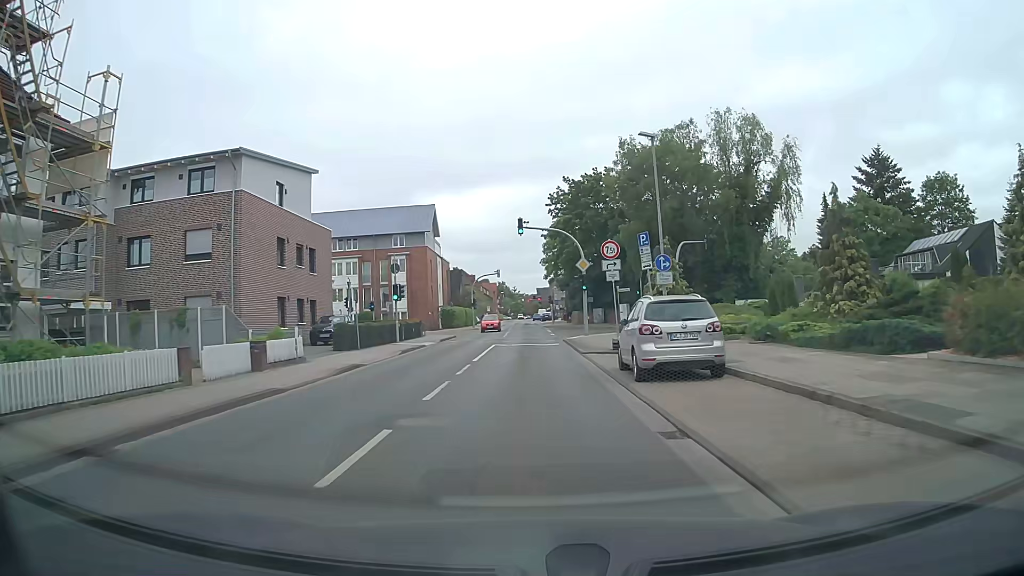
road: tertiary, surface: asphalt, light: Day
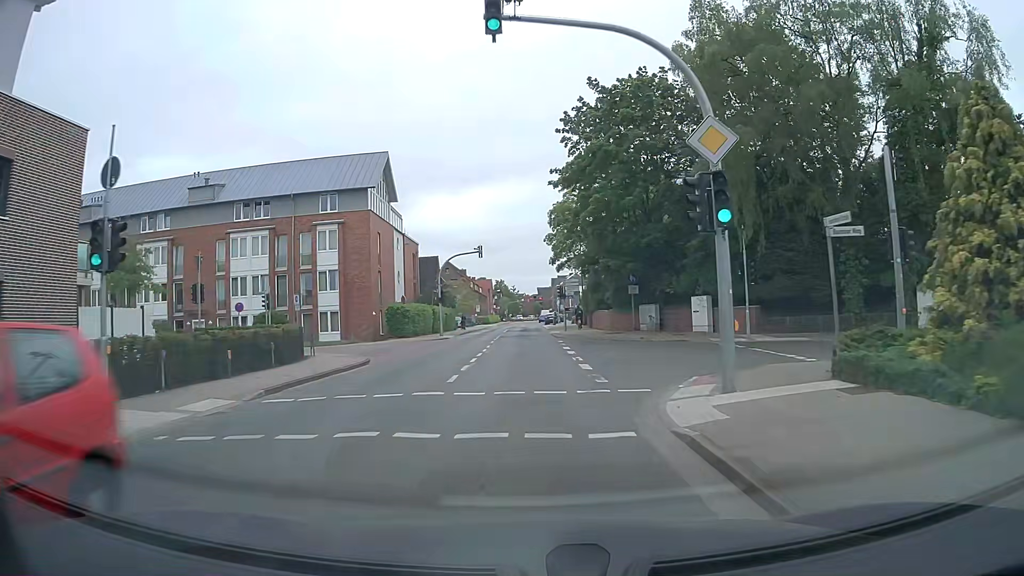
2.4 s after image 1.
(0.0, +26.7) m; 0°
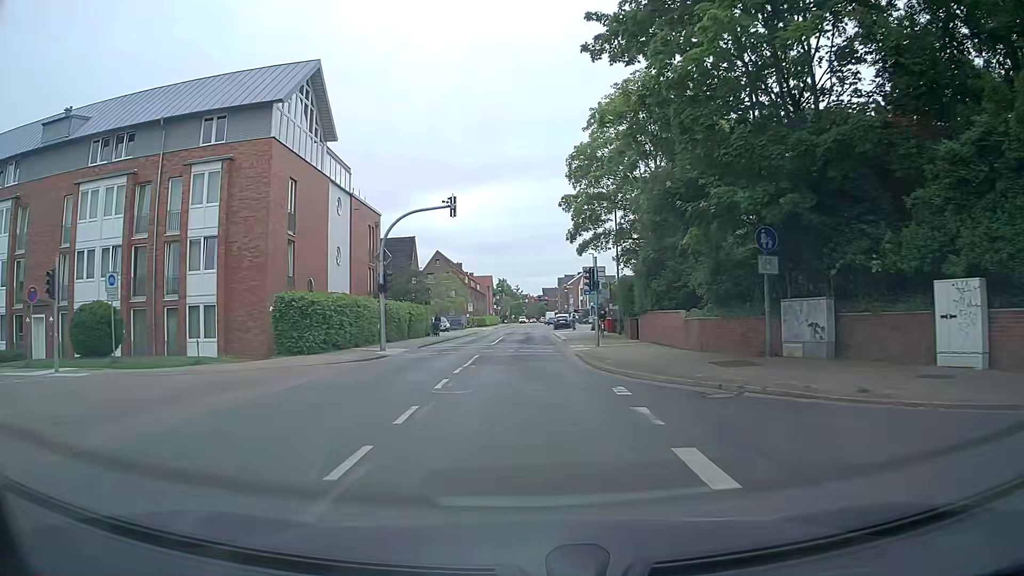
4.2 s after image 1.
(-0.1, +20.2) m; 0°
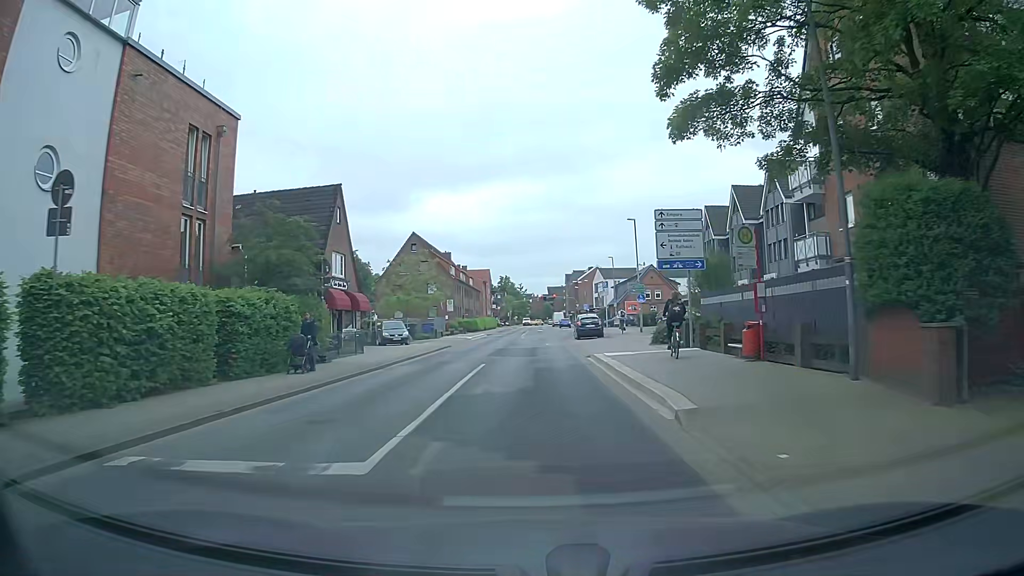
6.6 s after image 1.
(-0.2, +26.2) m; 0°
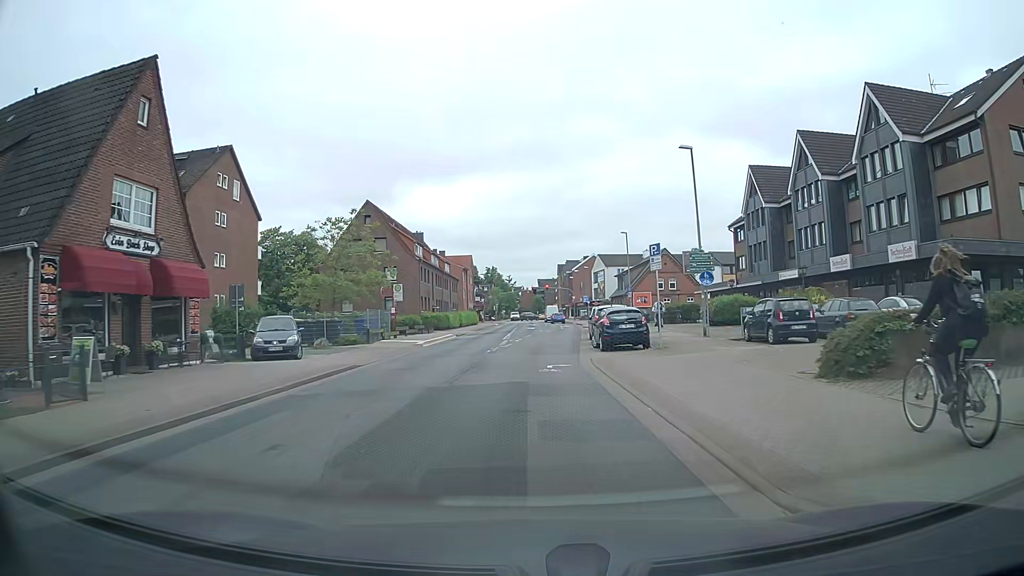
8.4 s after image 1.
(0.0, +19.2) m; 0°
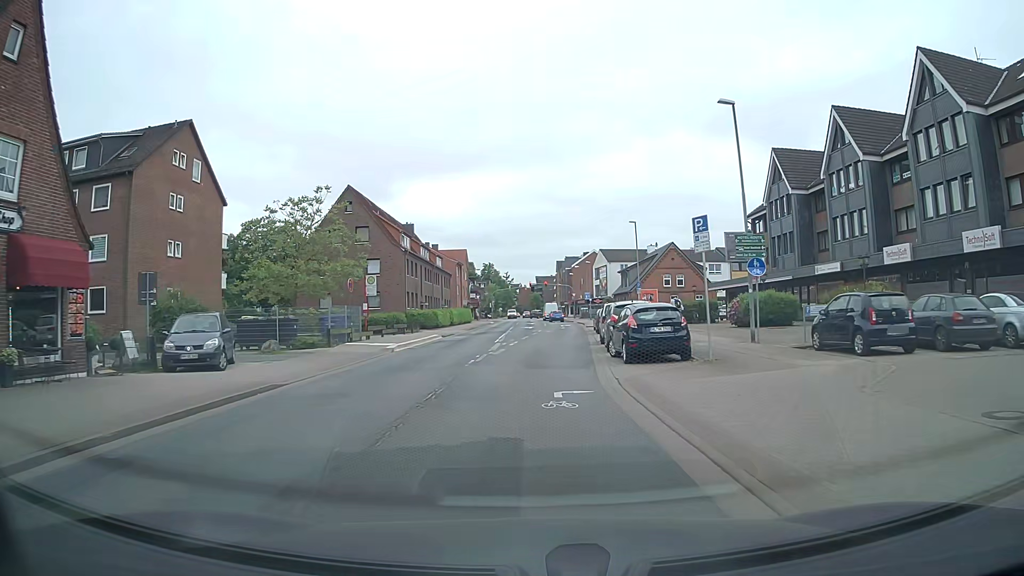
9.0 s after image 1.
(0.0, +6.3) m; +1°
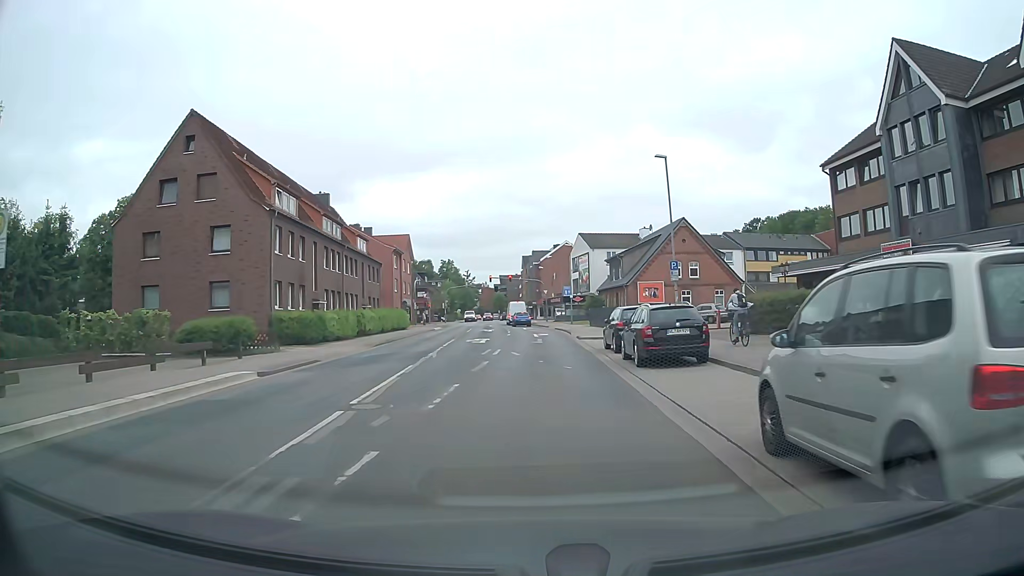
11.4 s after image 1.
(+0.3, +23.9) m; +2°
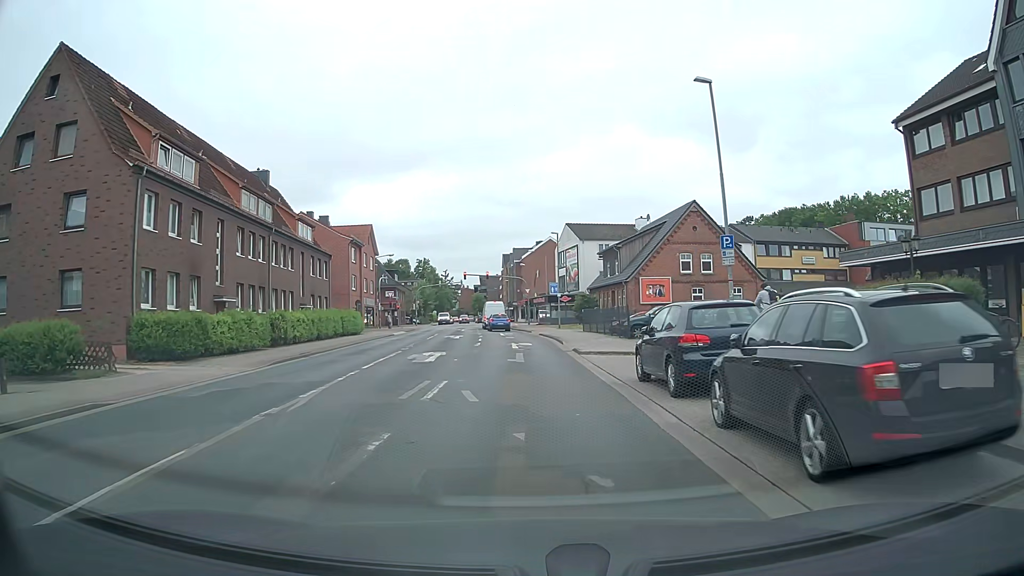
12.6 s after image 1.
(+0.2, +11.1) m; +1°
(0, +10) (0, +20) (0, +30) (-1, +40) (-1, +50) (-2, +60) (-3, +70) (-4, +80) (-5, +90) (-5, +100) m
